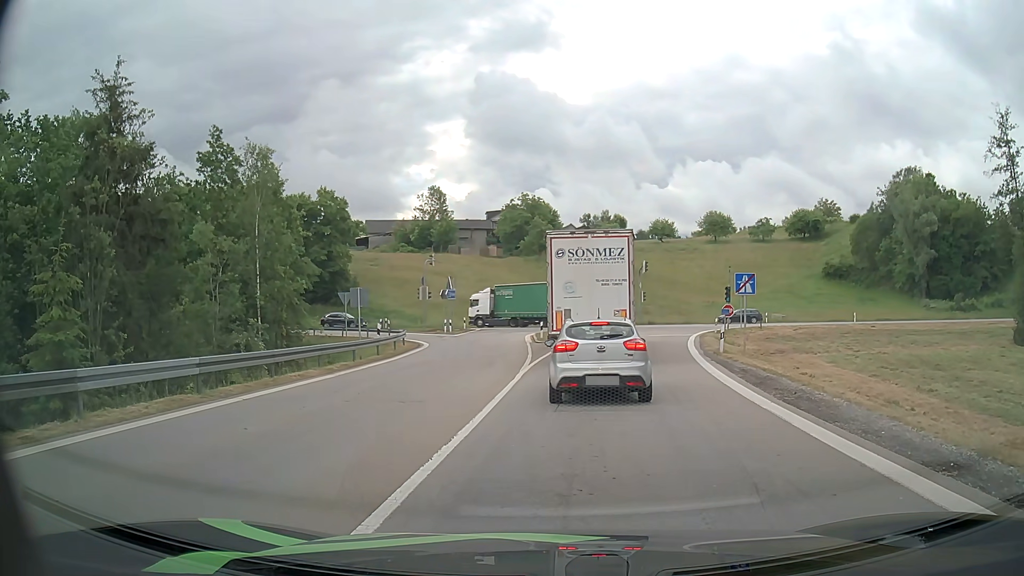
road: motorway_link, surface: asphalt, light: Day
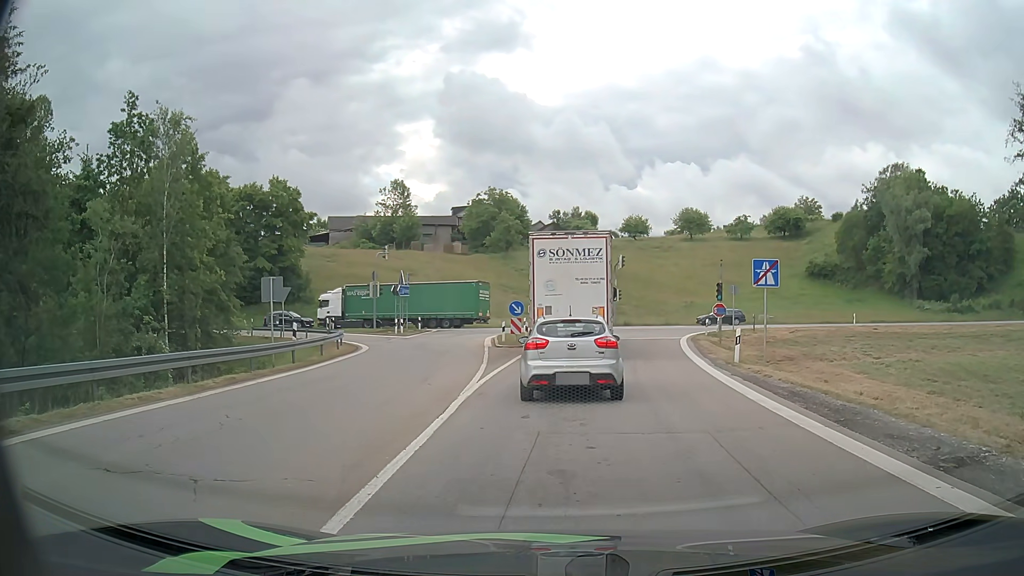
(+0.1, +6.5) m; +2°
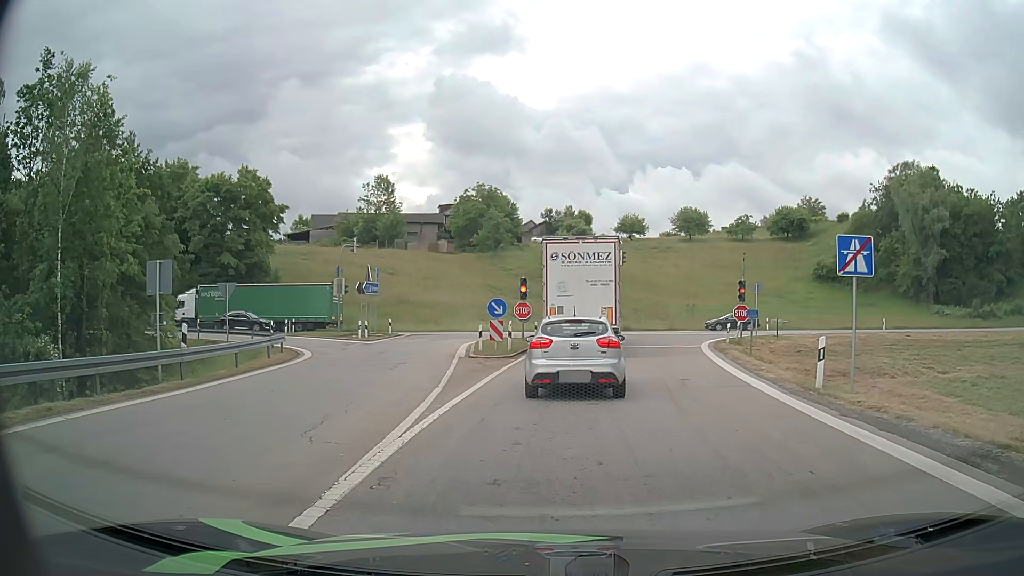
(+0.1, +6.9) m; +1°
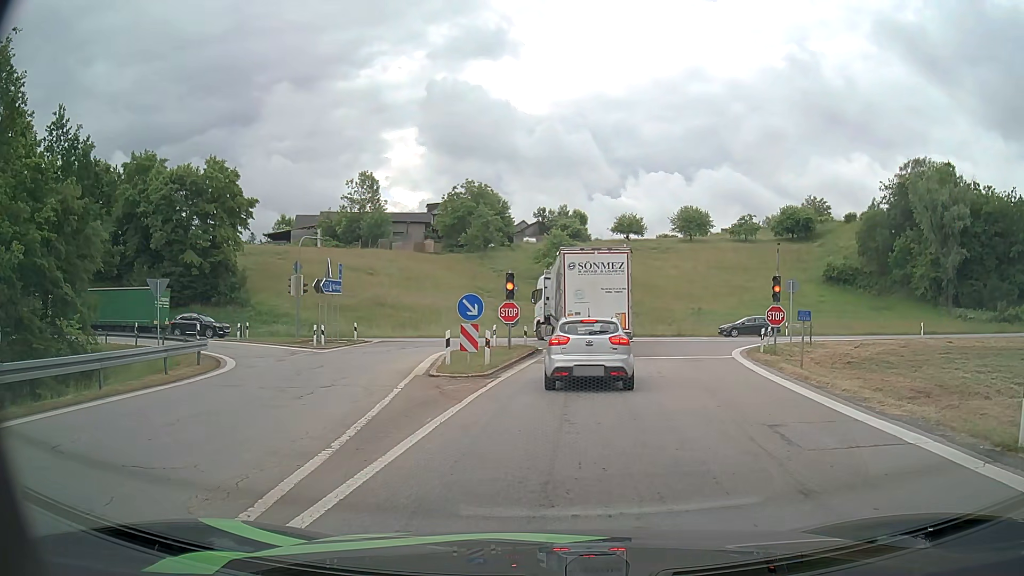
(0.0, +6.6) m; 0°
